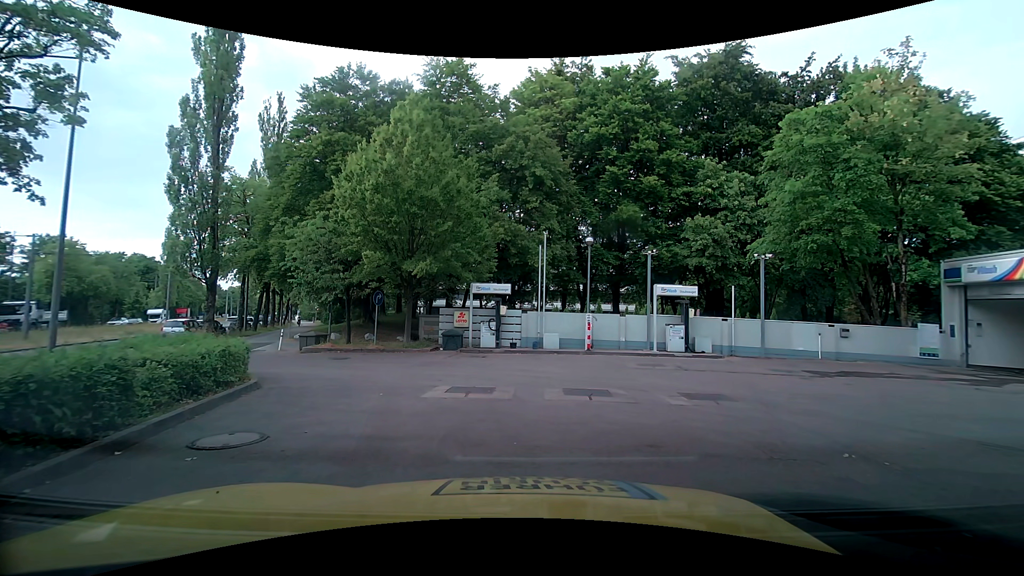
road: service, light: Day
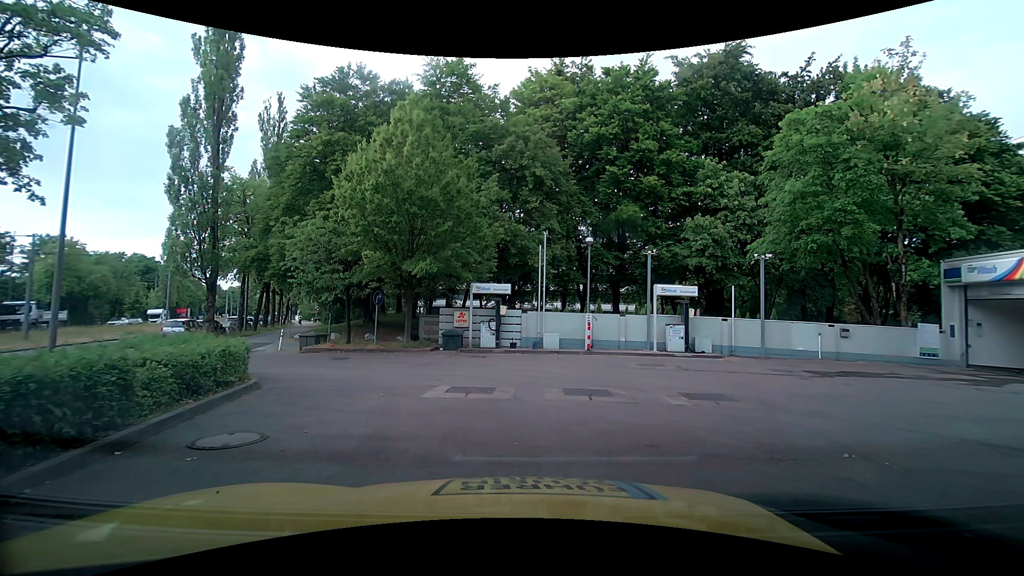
(0.0, 0.0) m; 0°
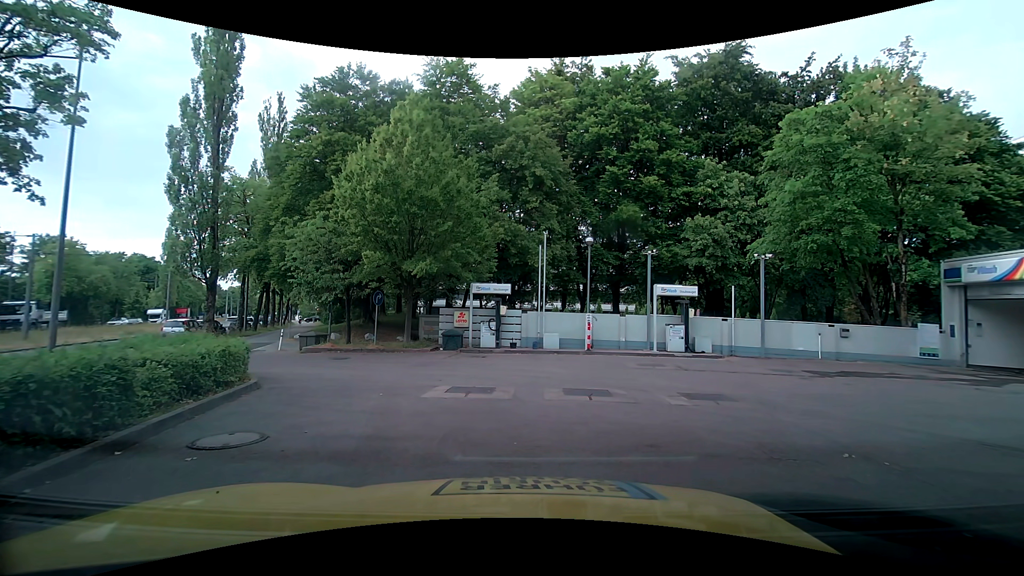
(0.0, 0.0) m; 0°
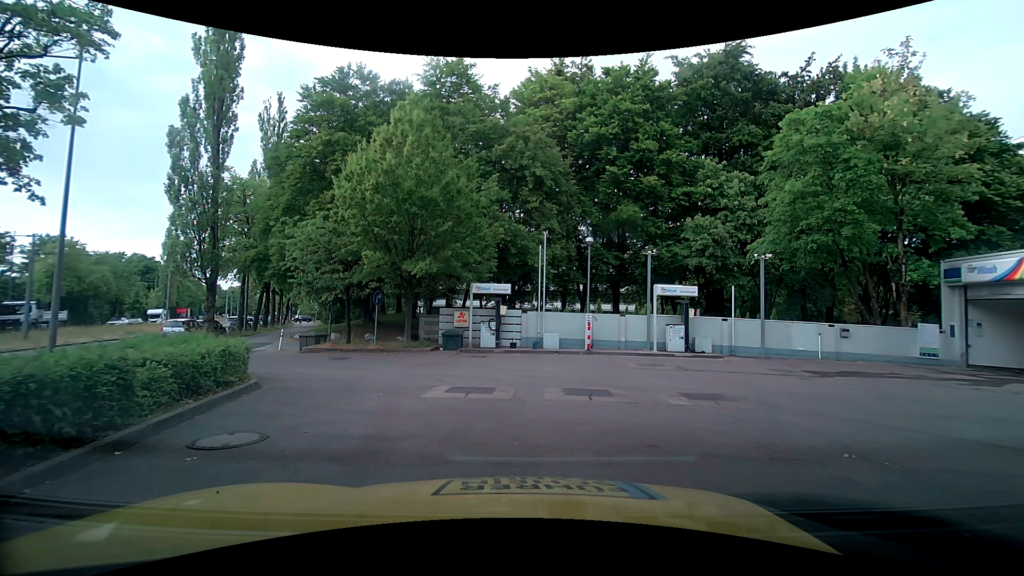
(0.0, 0.0) m; 0°
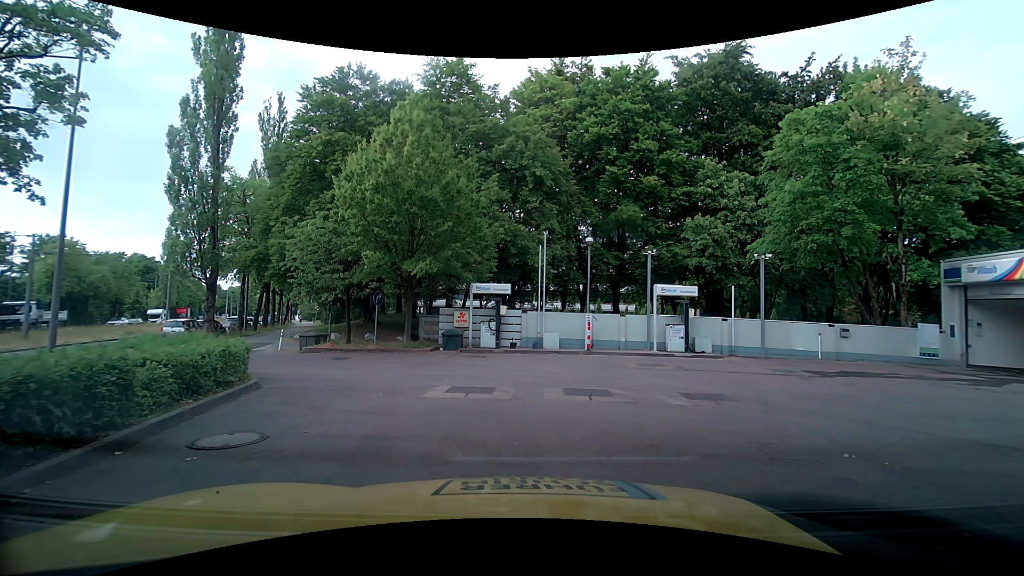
(0.0, 0.0) m; 0°
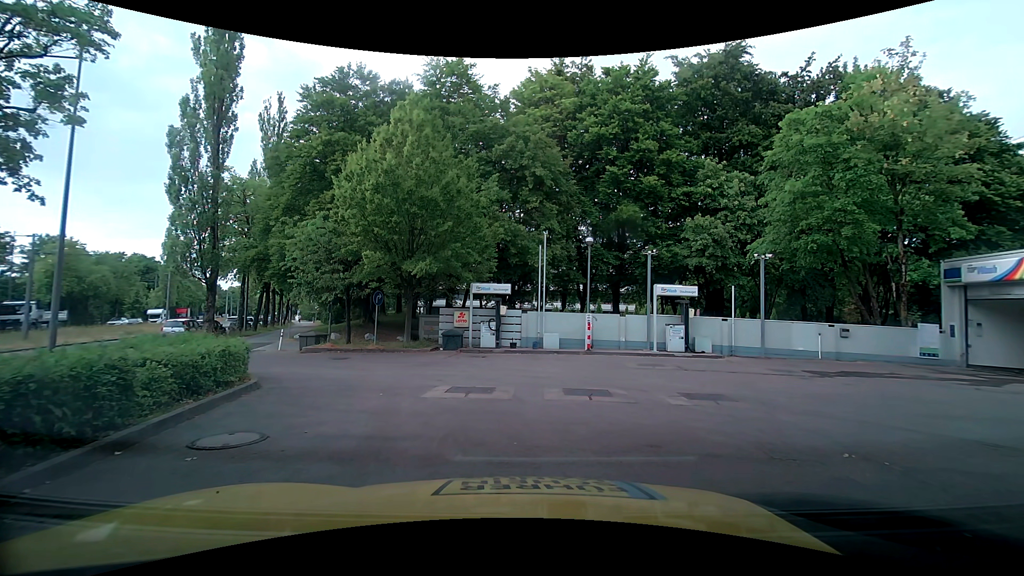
(0.0, 0.0) m; 0°
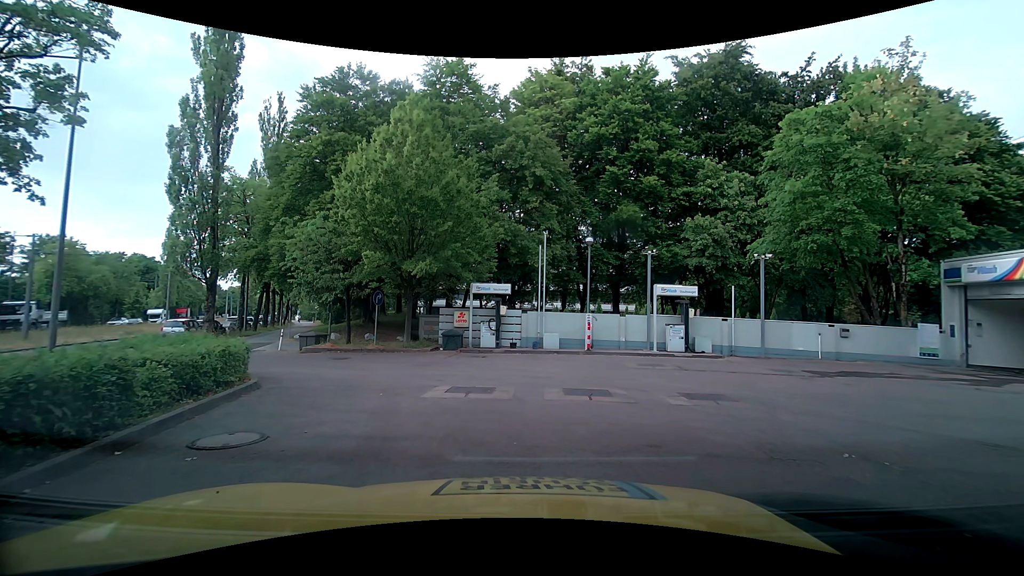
(0.0, 0.0) m; 0°
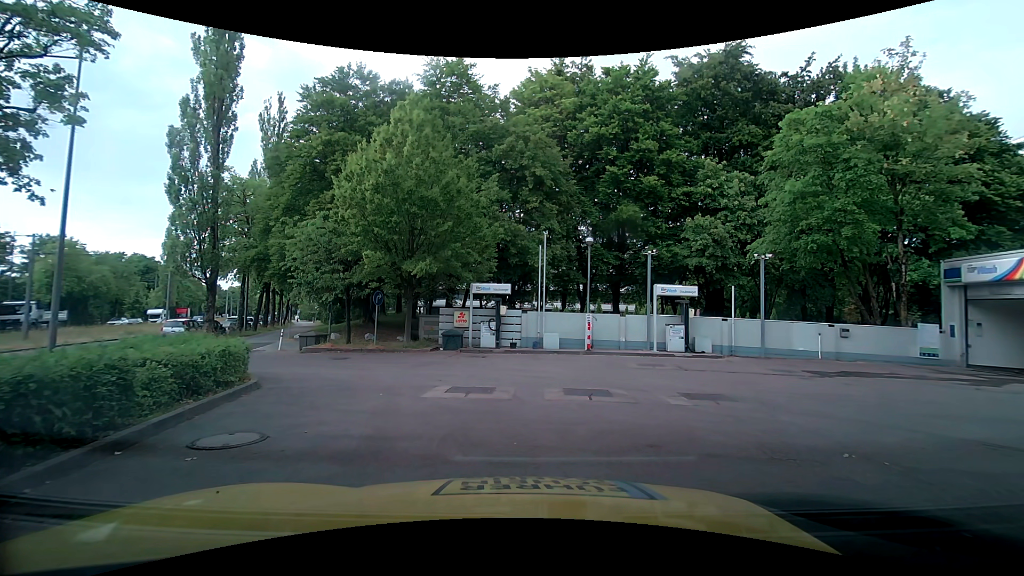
(0.0, 0.0) m; 0°
